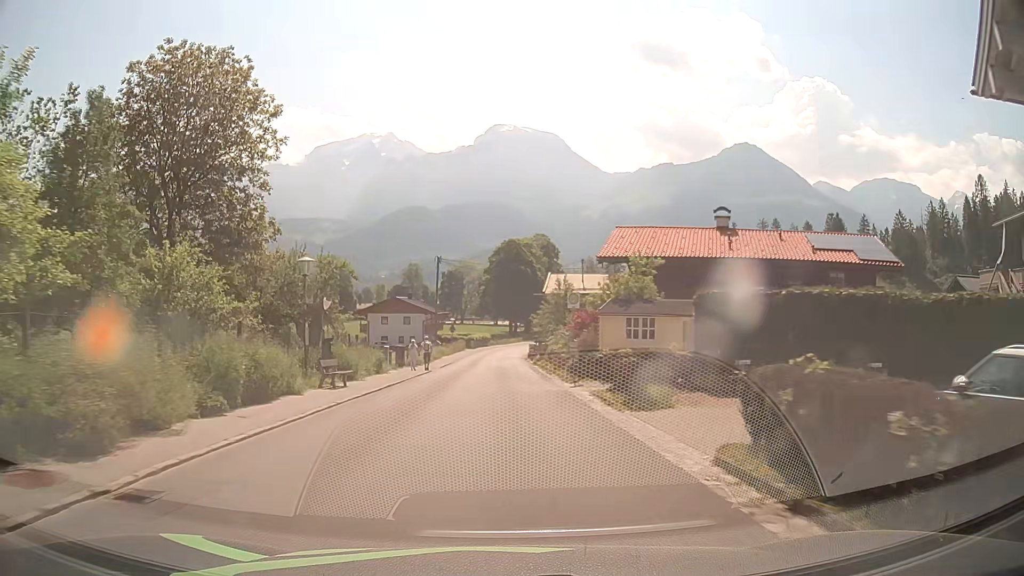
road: tertiary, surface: asphalt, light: Day
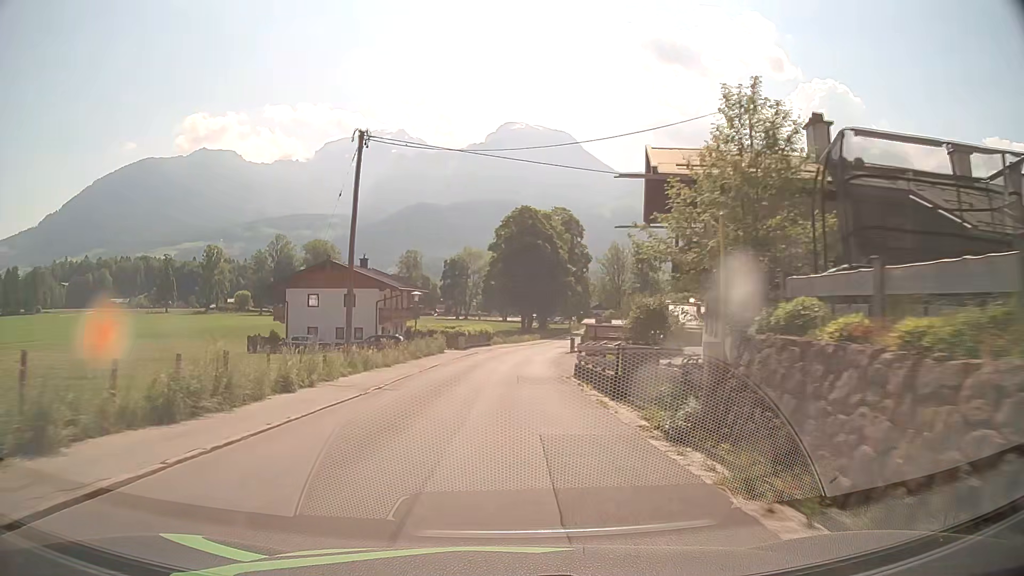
(+0.1, +37.7) m; 0°
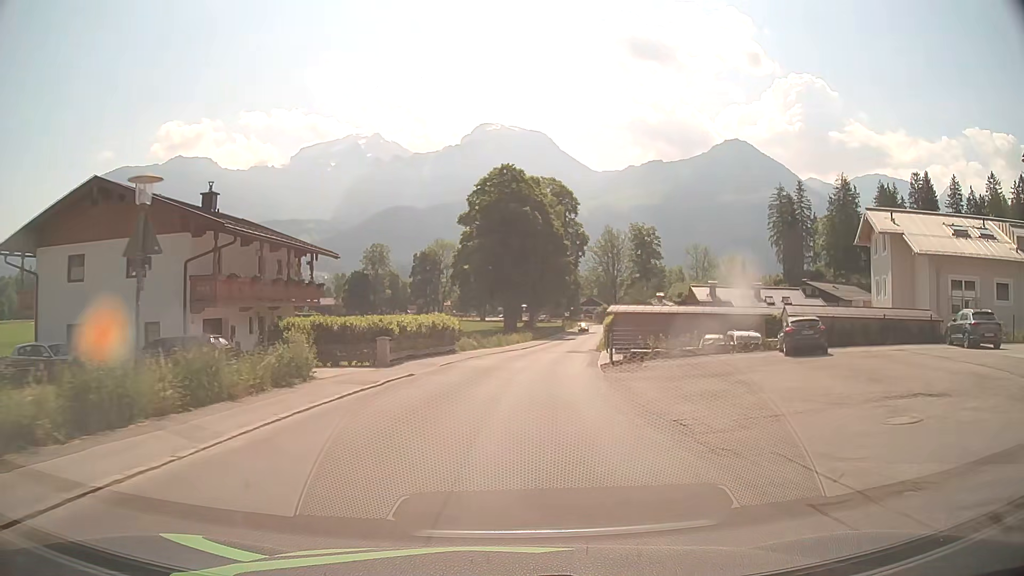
(0.0, +30.4) m; +1°
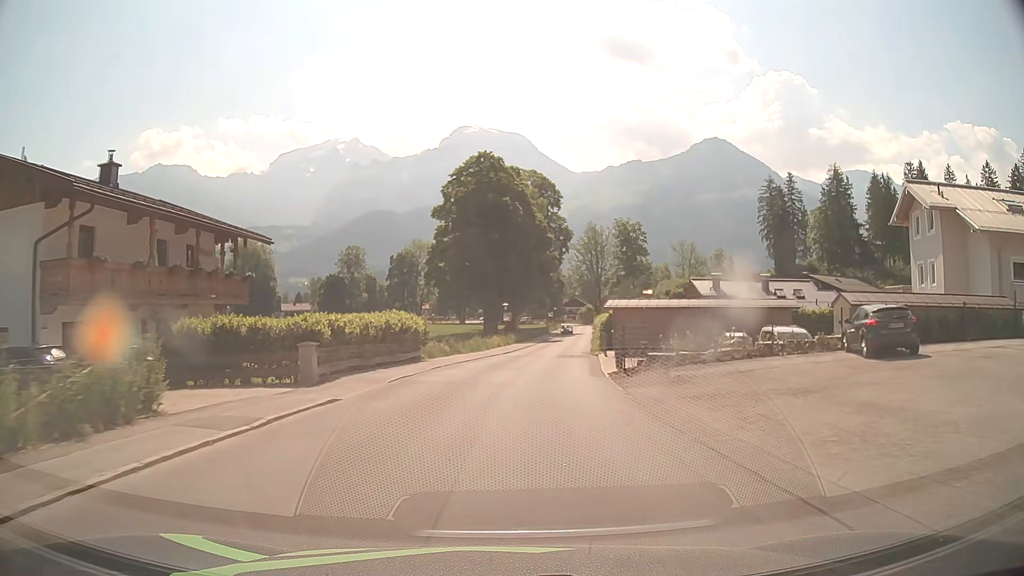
(+0.2, +7.6) m; +2°
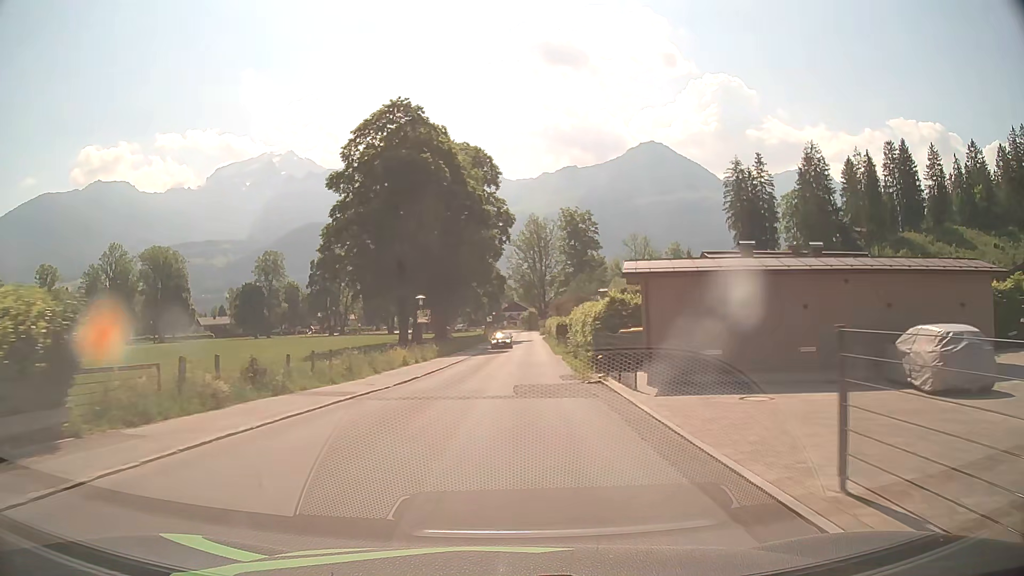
(+1.1, +22.7) m; +5°
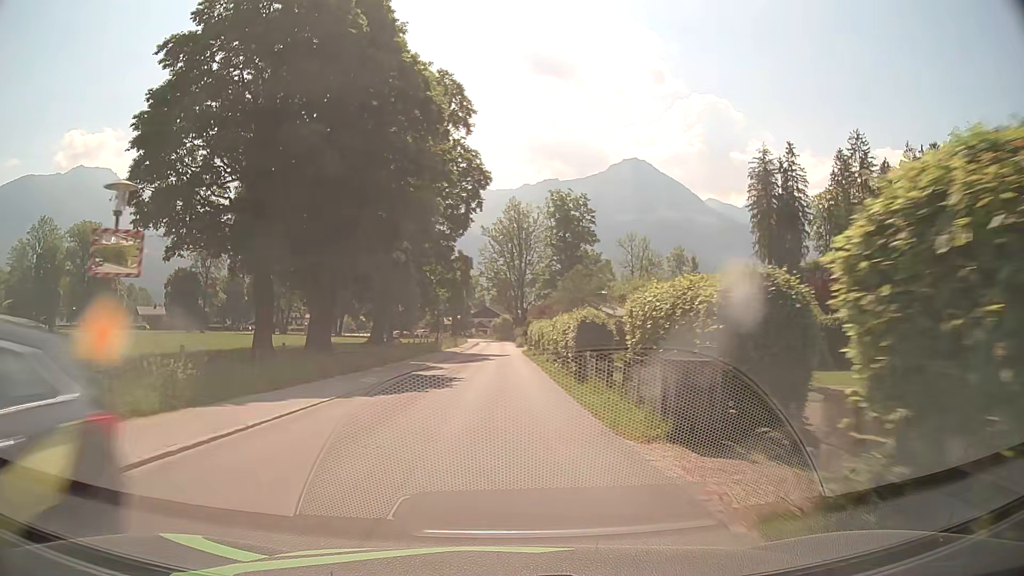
(+0.7, +30.4) m; +2°
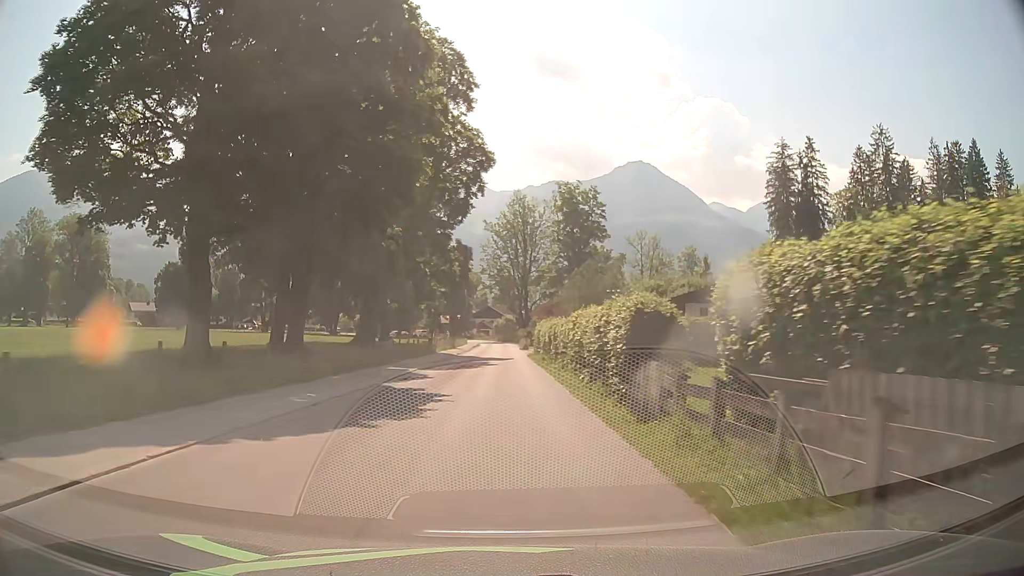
(0.0, +7.6) m; 0°
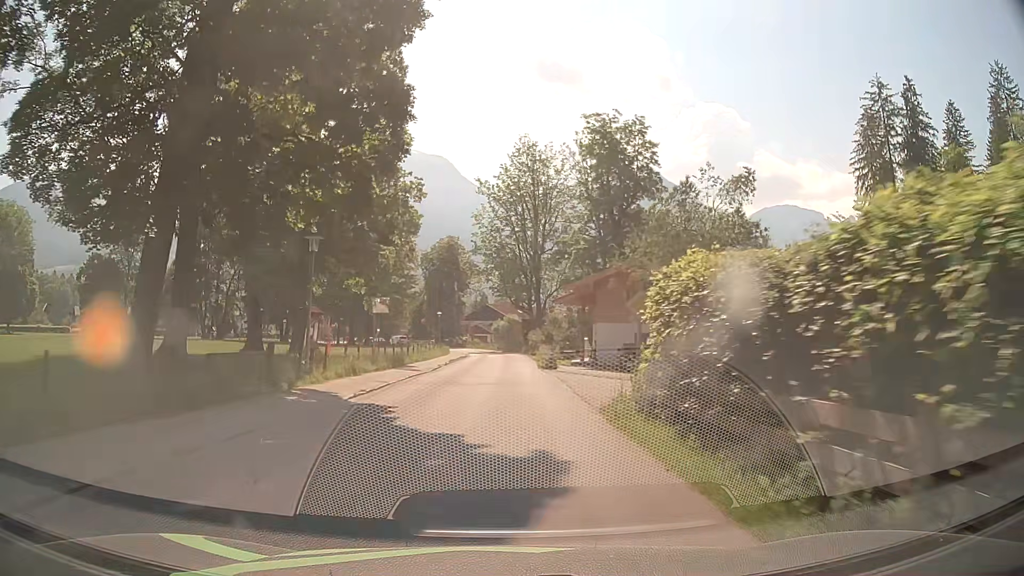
(+0.1, +37.9) m; 0°
(0, +10) (0, +20) (0, +30) (0, +40) (0, +50) (0, +60) (-1, +70) (-2, +80) (-4, +90) (-7, +99) m
